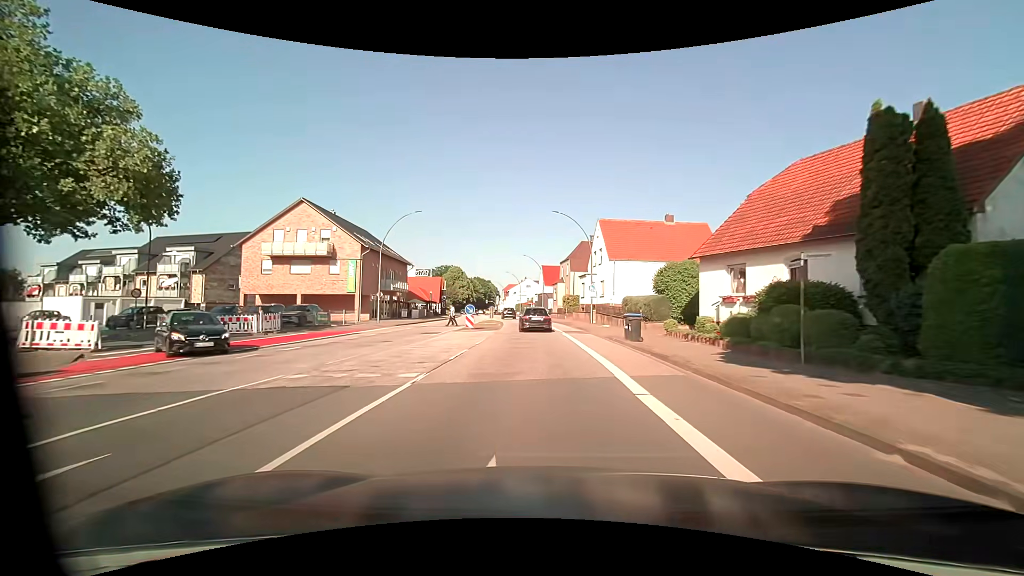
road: primary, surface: asphalt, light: Day
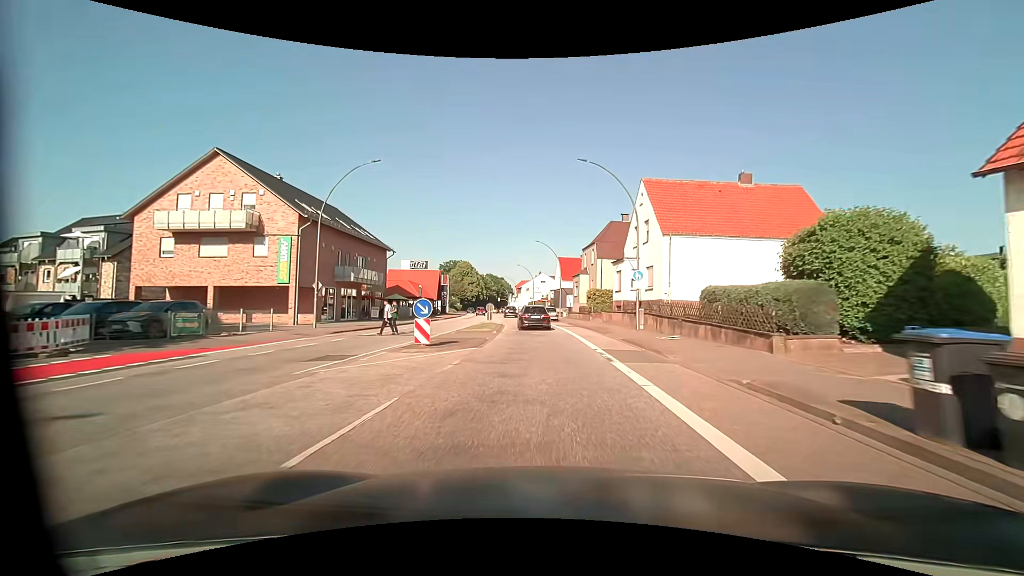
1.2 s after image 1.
(-0.2, +15.1) m; -2°
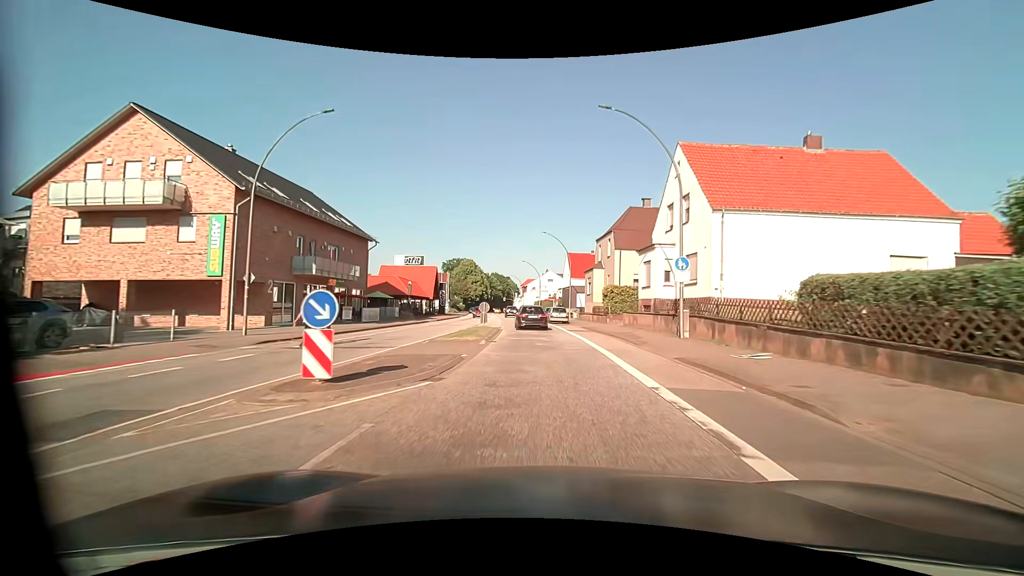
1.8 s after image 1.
(0.0, +7.7) m; 0°
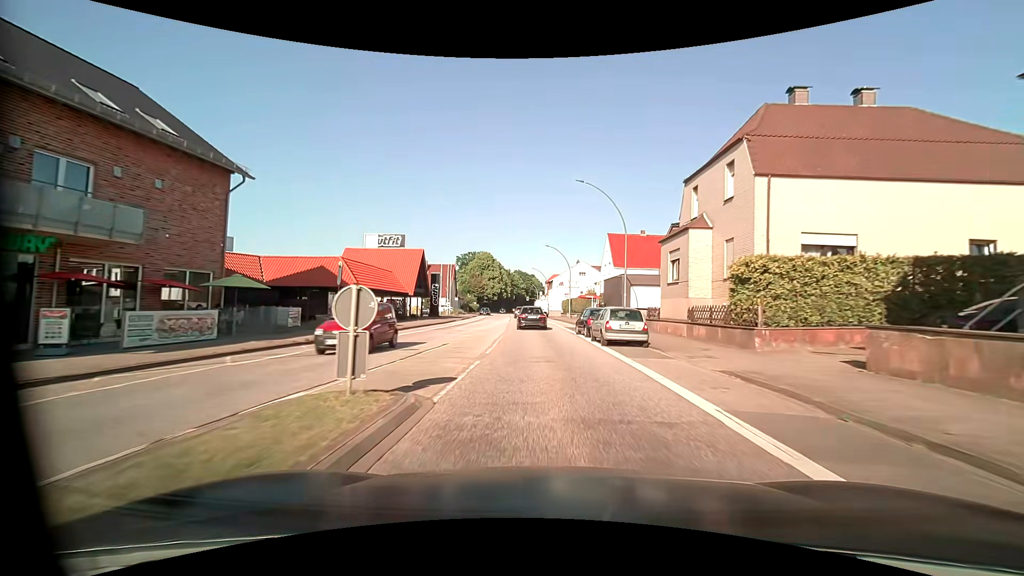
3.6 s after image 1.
(-0.8, +23.5) m; -4°
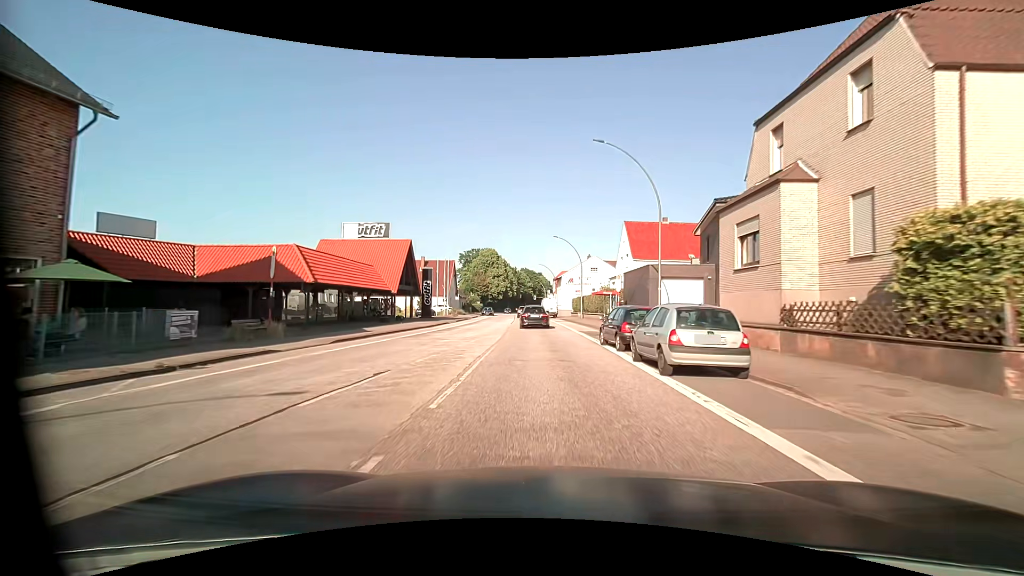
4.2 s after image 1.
(0.0, +8.0) m; -1°
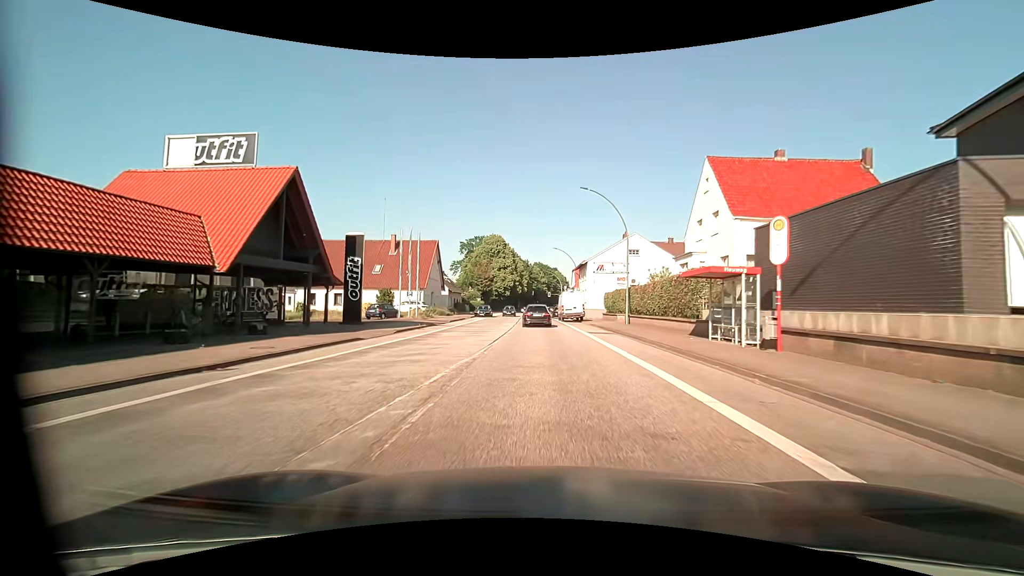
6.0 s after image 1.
(-0.2, +24.0) m; -1°
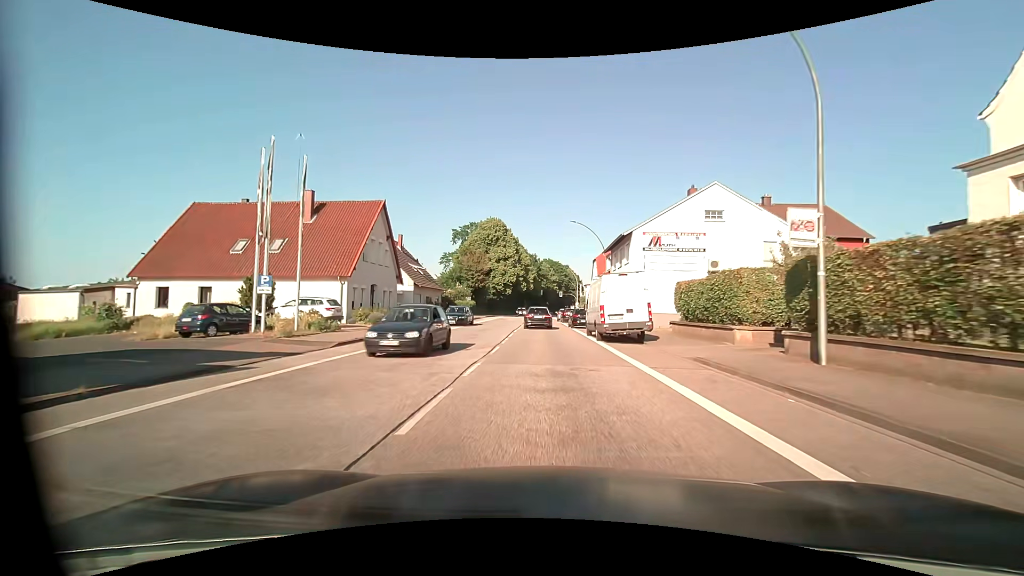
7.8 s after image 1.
(-0.2, +24.2) m; -1°
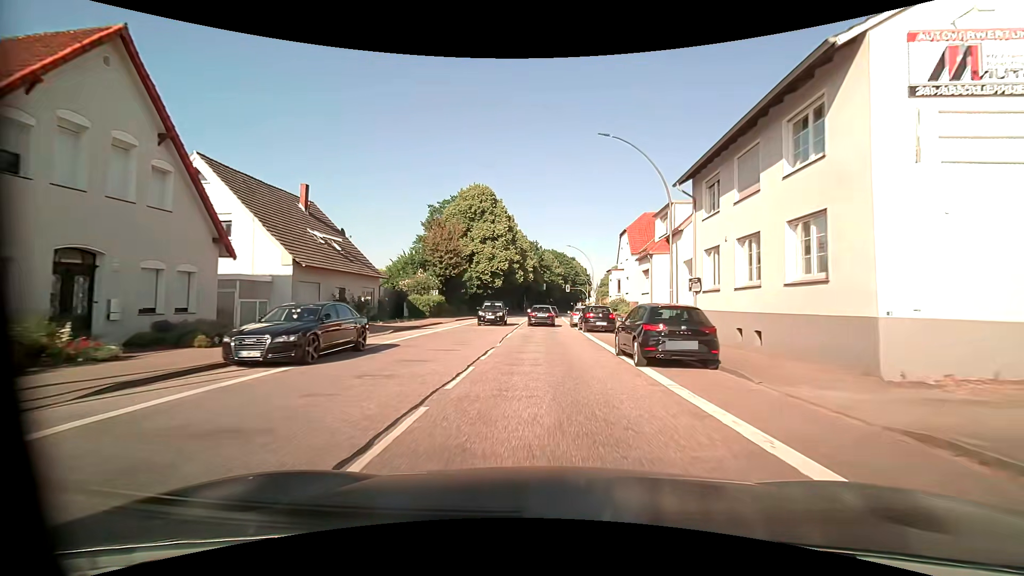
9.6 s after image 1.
(-0.1, +24.2) m; 0°
(0, +10) (0, +20) (0, +30) (0, +40) (0, +50) (0, +60) (+1, +70) (+1, +80) (+2, +90) (+2, +100) m
